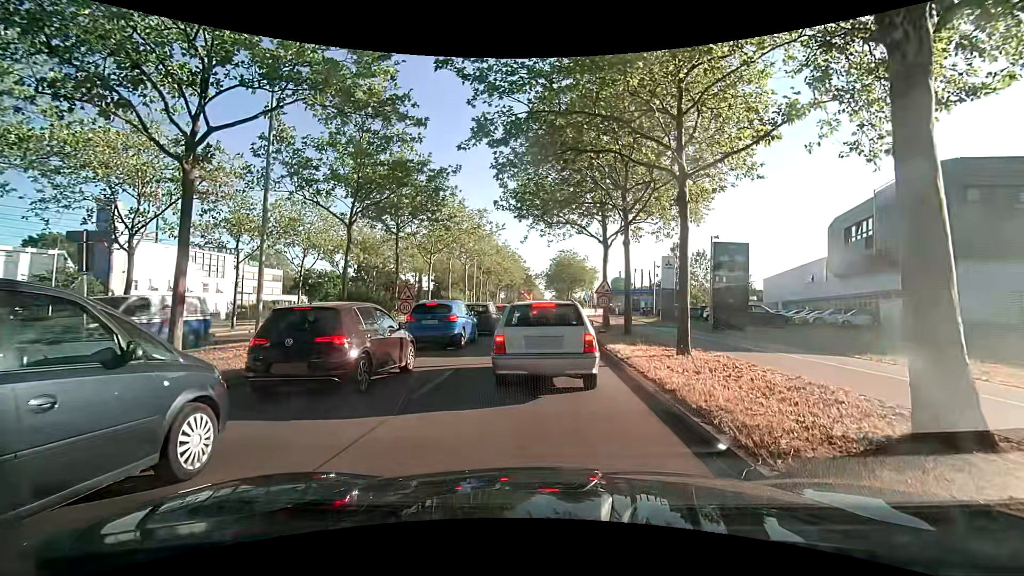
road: primary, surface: asphalt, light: Day
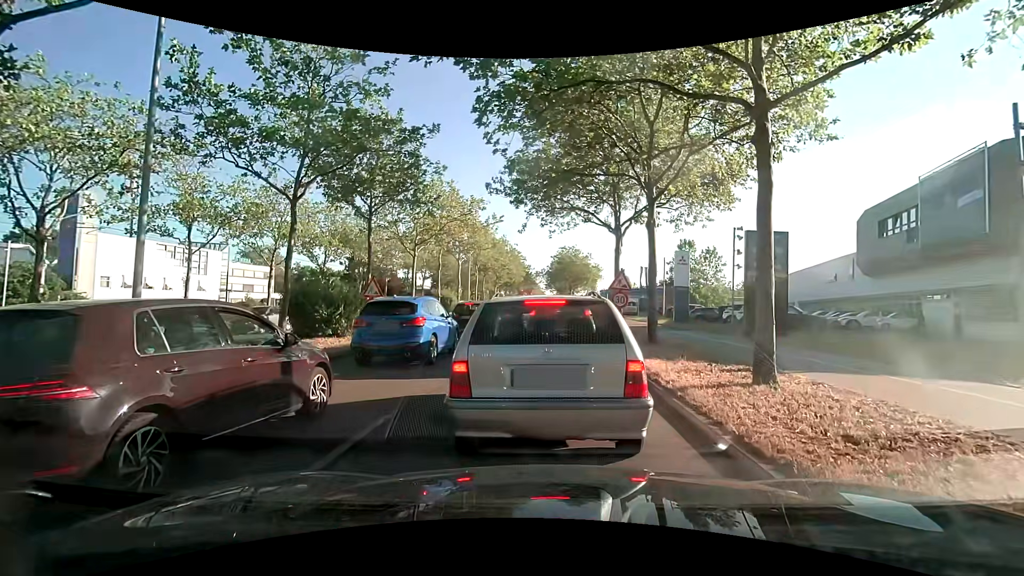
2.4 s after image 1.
(+0.2, +4.2) m; +1°
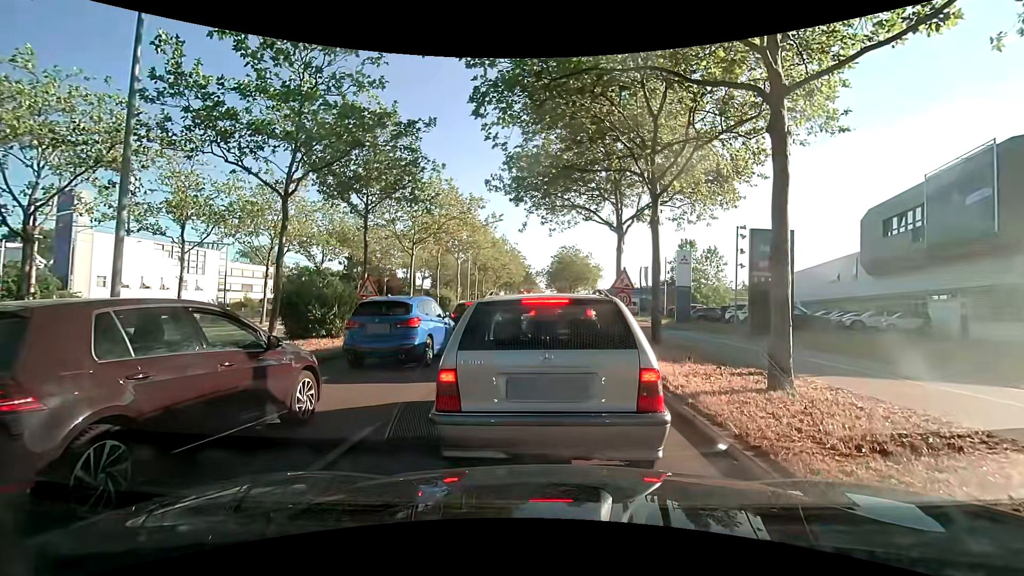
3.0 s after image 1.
(0.0, +0.5) m; 0°
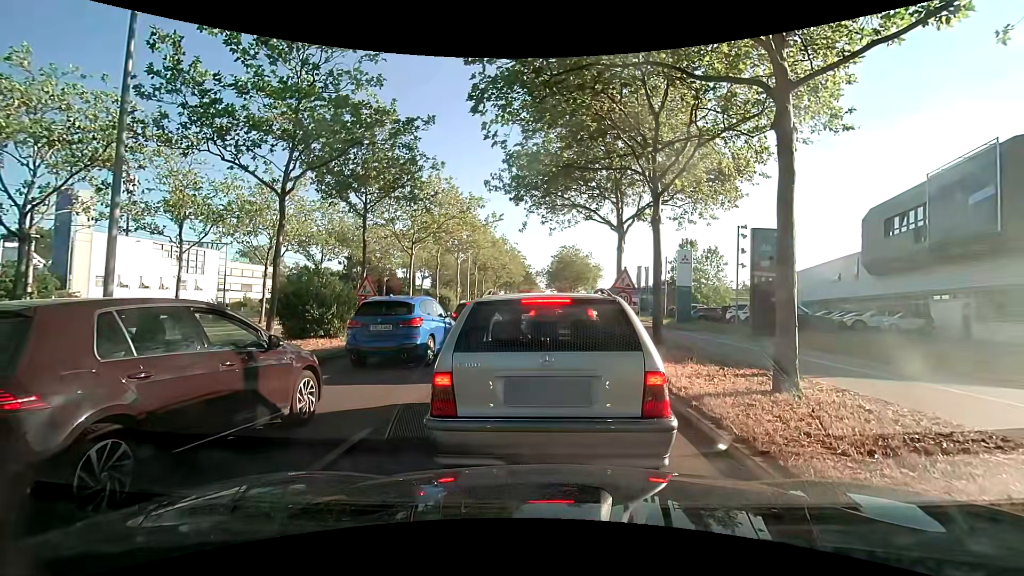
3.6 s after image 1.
(0.0, +0.2) m; 0°
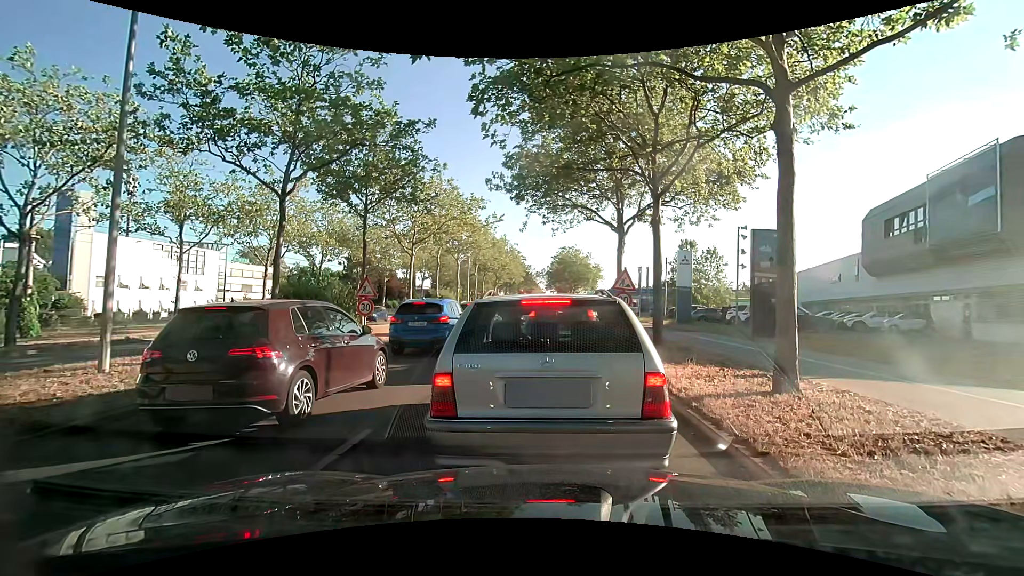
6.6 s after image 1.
(0.0, +0.1) m; 0°
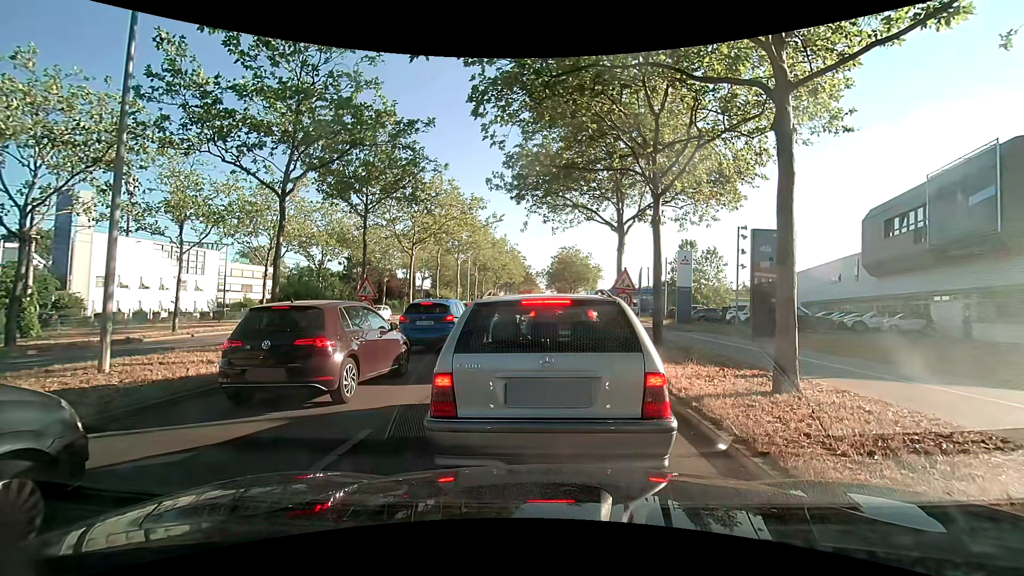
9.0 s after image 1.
(0.0, 0.0) m; 0°
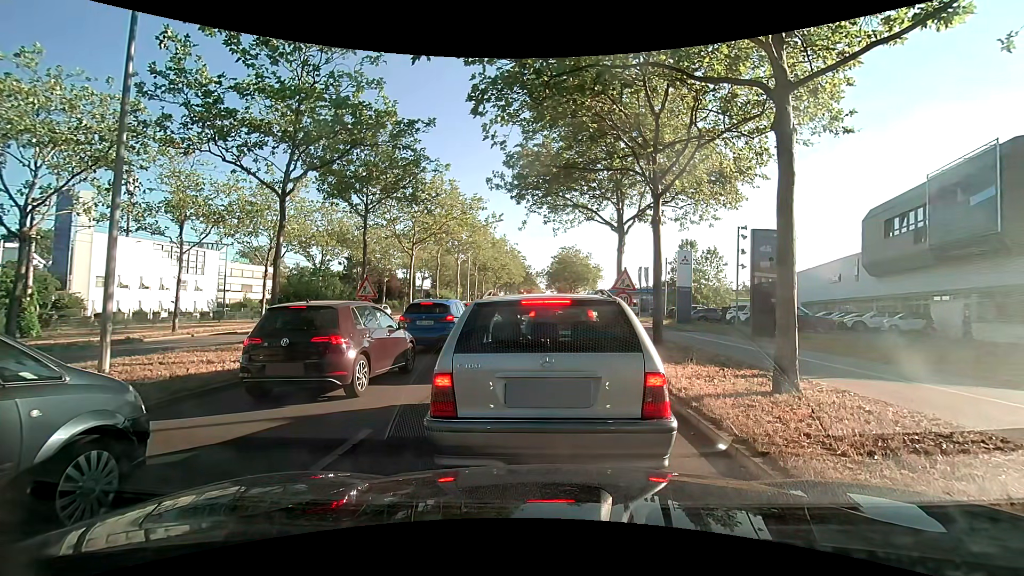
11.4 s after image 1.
(0.0, 0.0) m; 0°
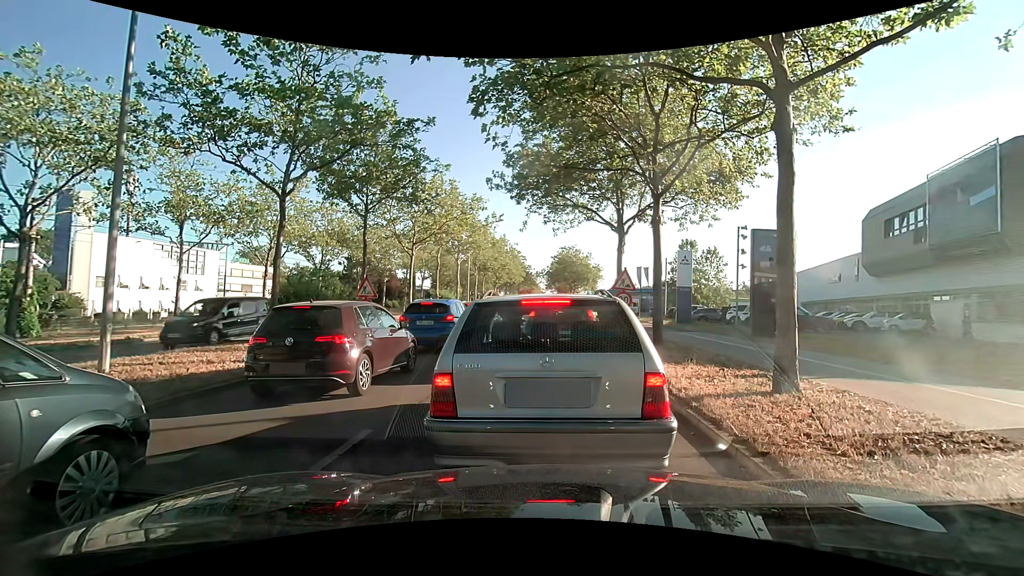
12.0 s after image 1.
(0.0, 0.0) m; 0°
